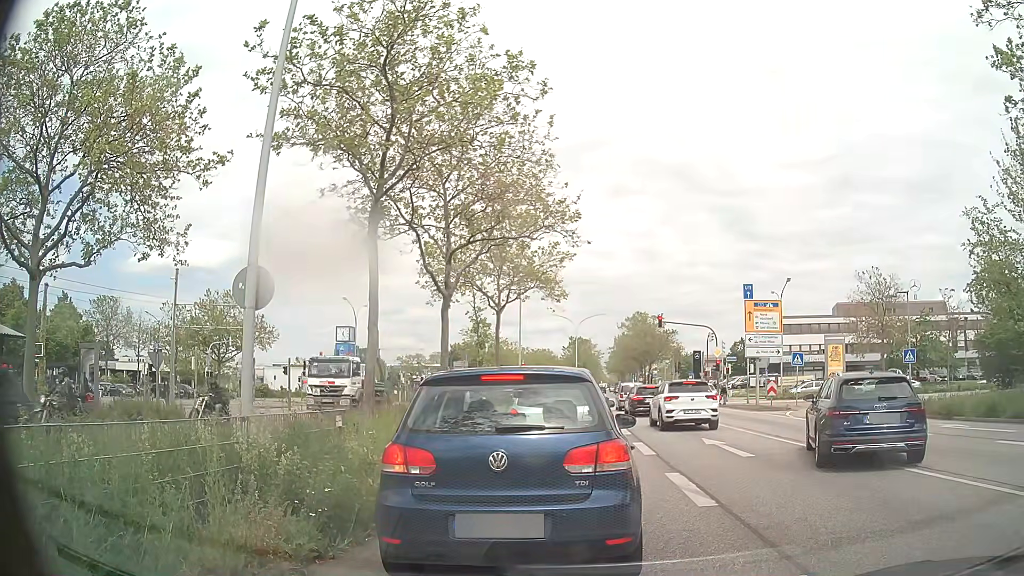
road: primary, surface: asphalt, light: Day
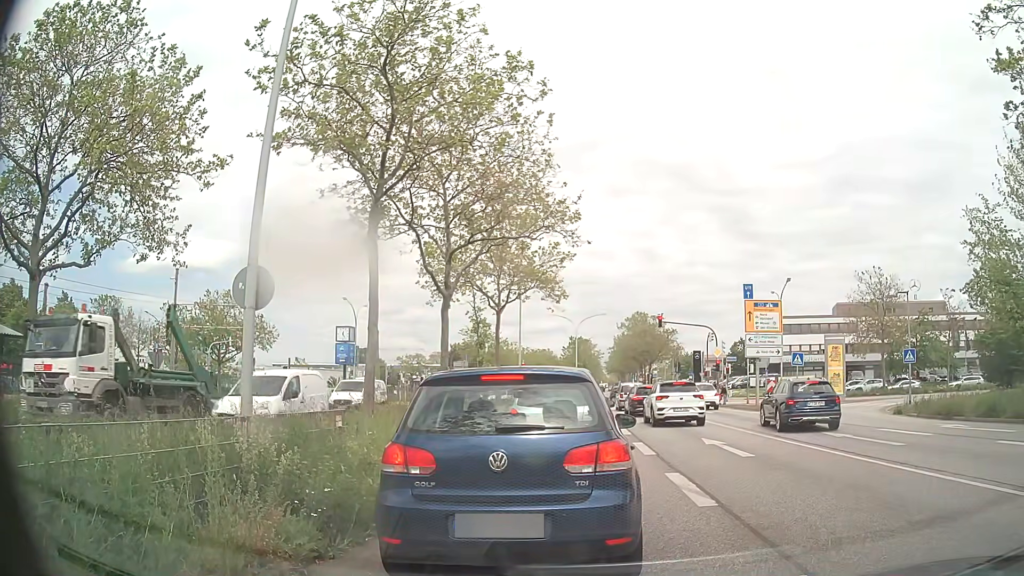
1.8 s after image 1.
(0.0, 0.0) m; 0°
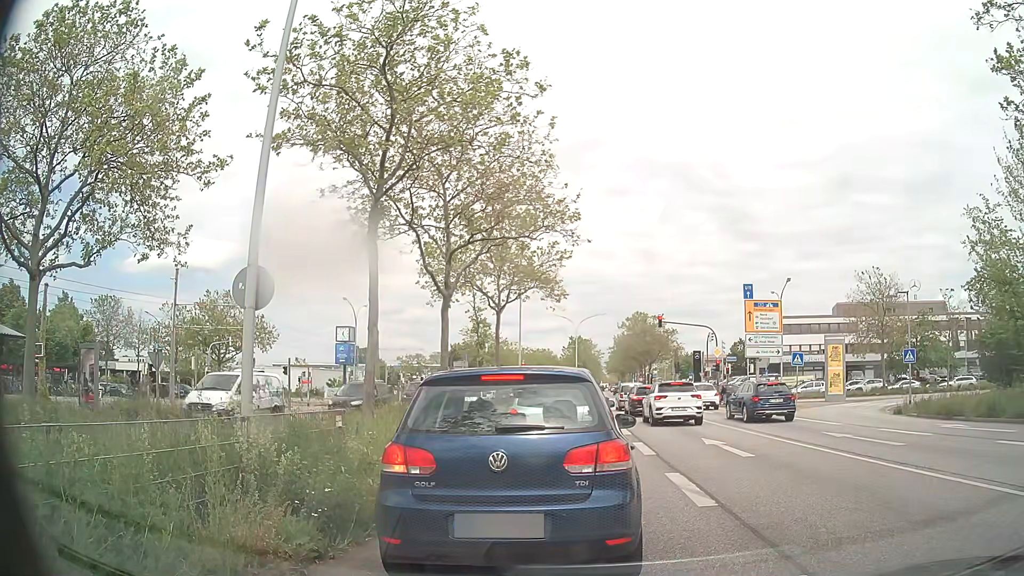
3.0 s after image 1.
(0.0, 0.0) m; 0°
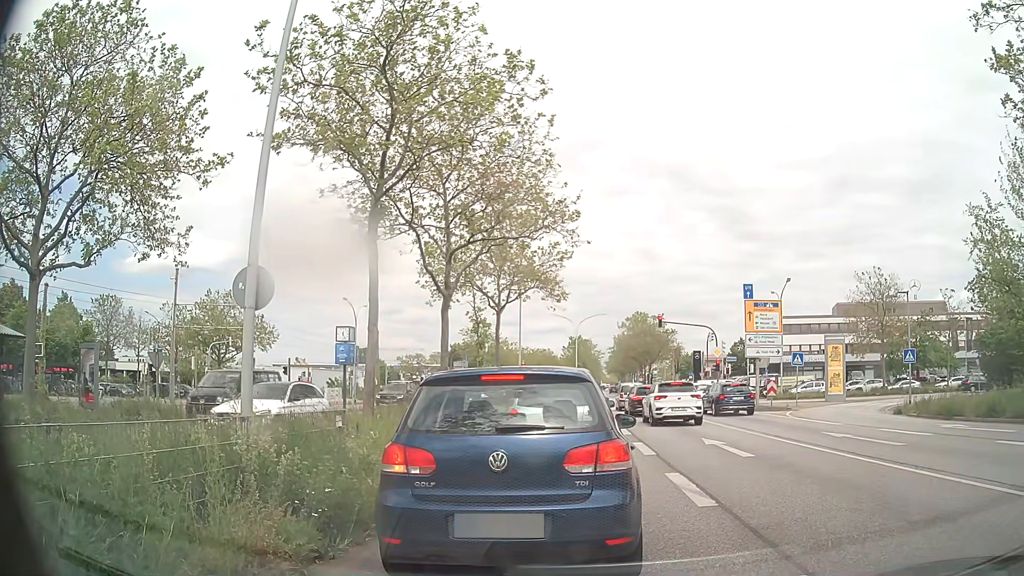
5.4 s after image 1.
(0.0, 0.0) m; 0°
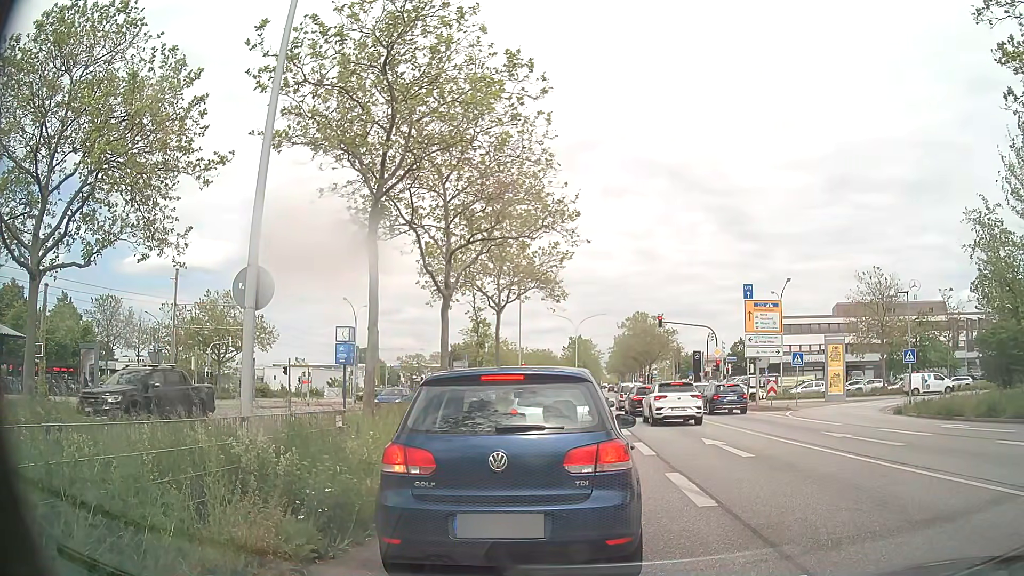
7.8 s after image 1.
(0.0, 0.0) m; 0°
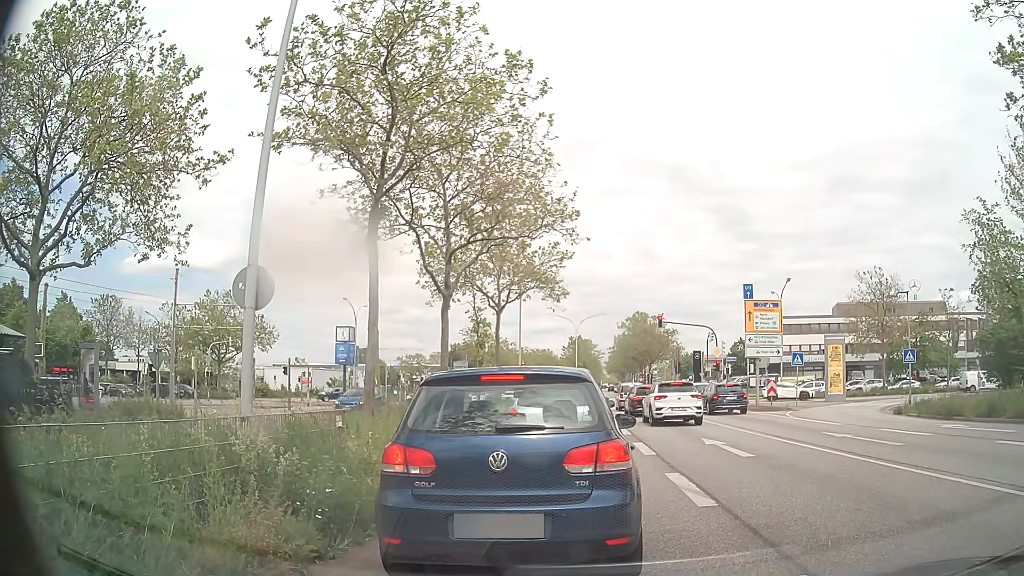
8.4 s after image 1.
(0.0, 0.0) m; 0°
